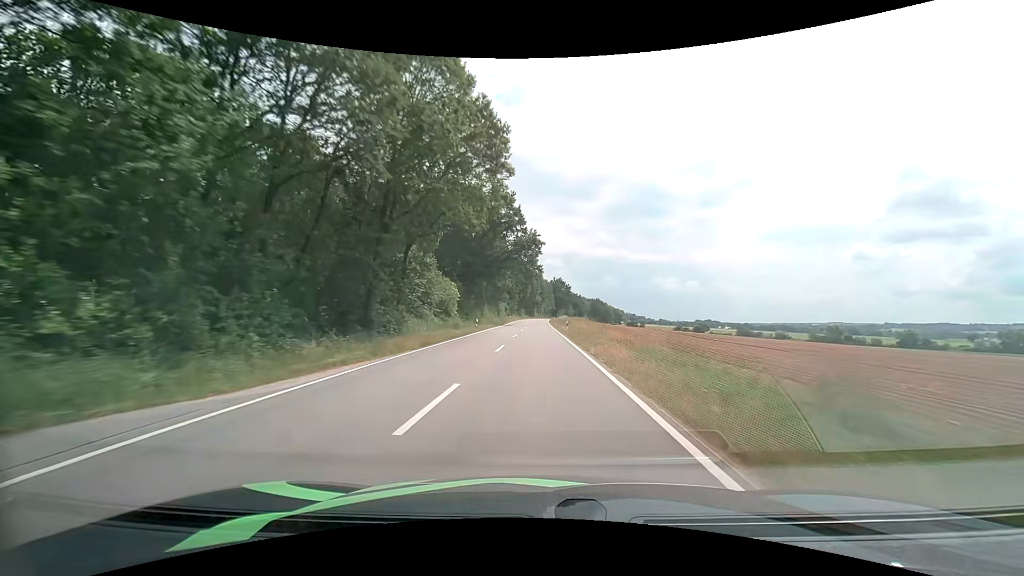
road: tertiary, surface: asphalt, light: Day
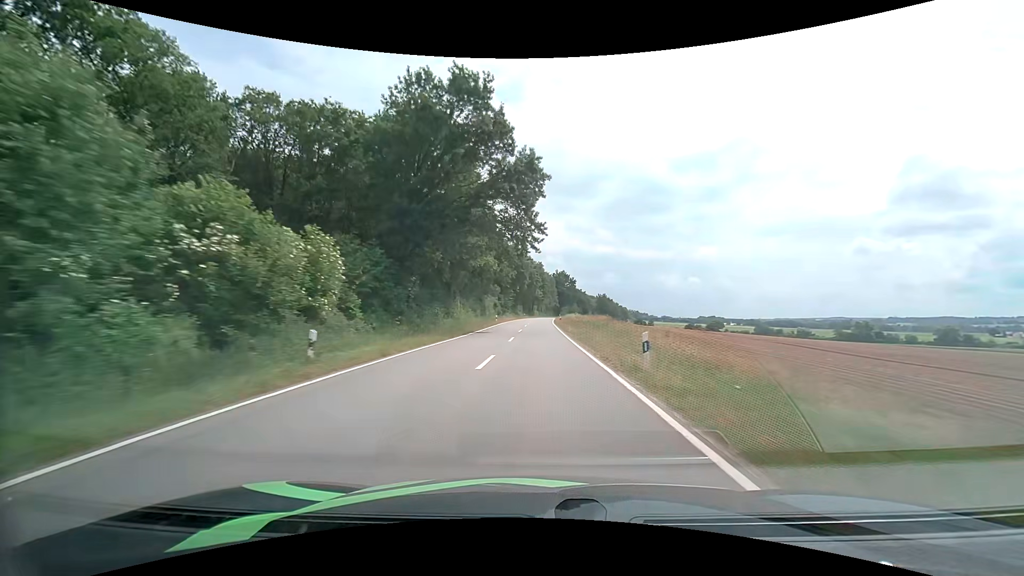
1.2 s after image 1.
(+0.1, +31.1) m; 0°
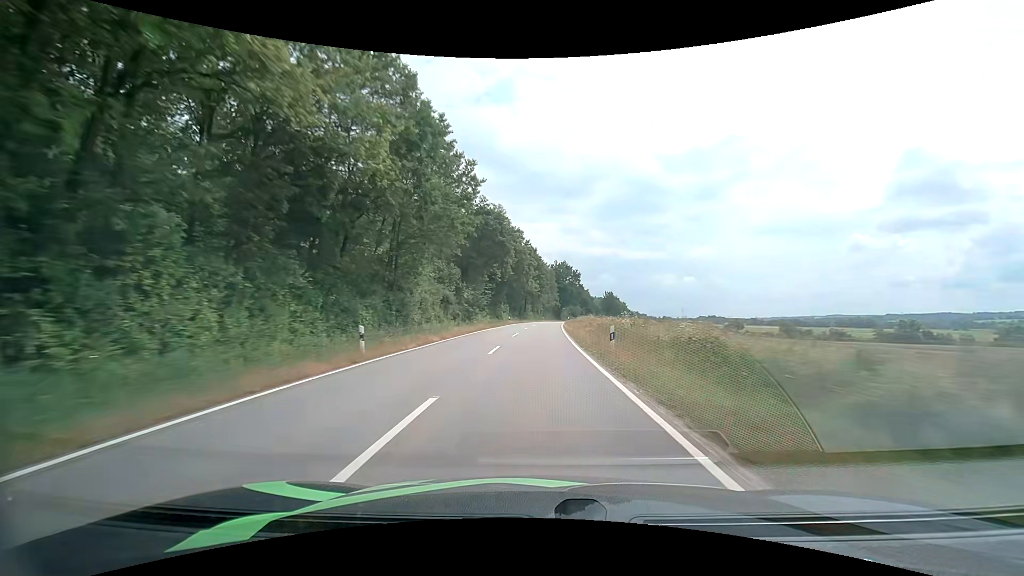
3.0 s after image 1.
(+0.1, +45.5) m; 0°
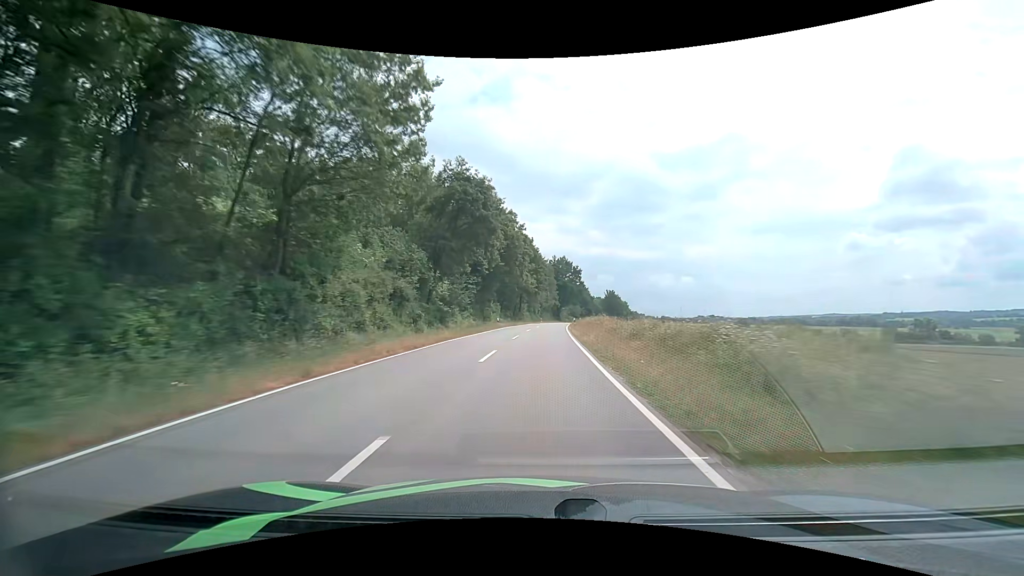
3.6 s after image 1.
(0.0, +14.8) m; 0°
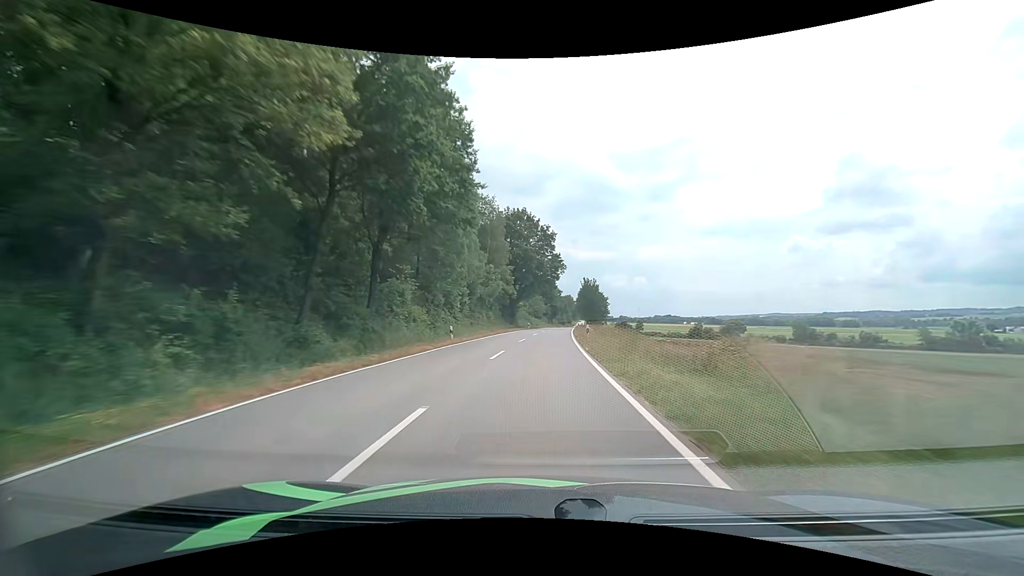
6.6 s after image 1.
(+2.9, +72.1) m; +5°
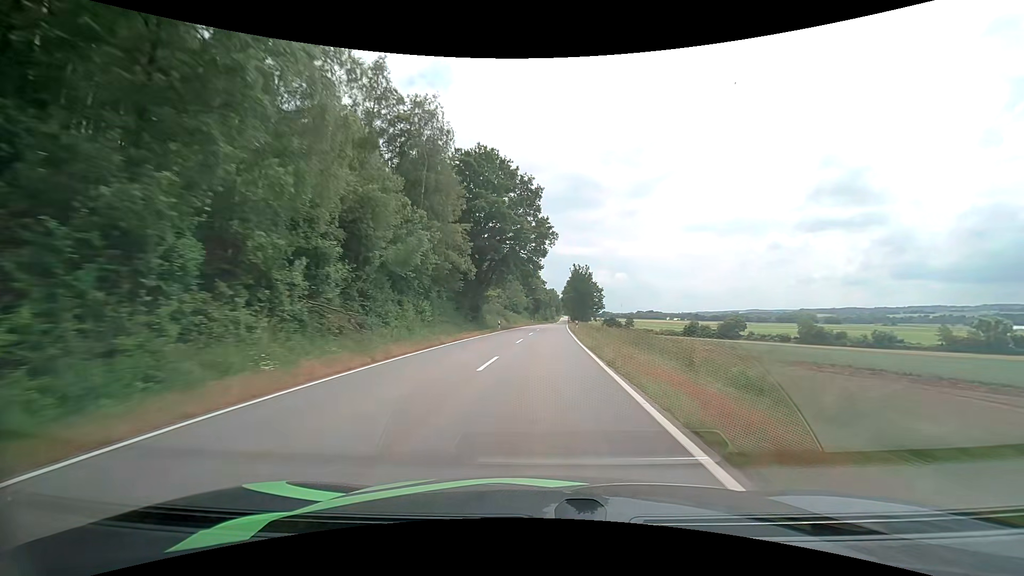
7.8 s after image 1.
(+0.5, +28.6) m; +2°
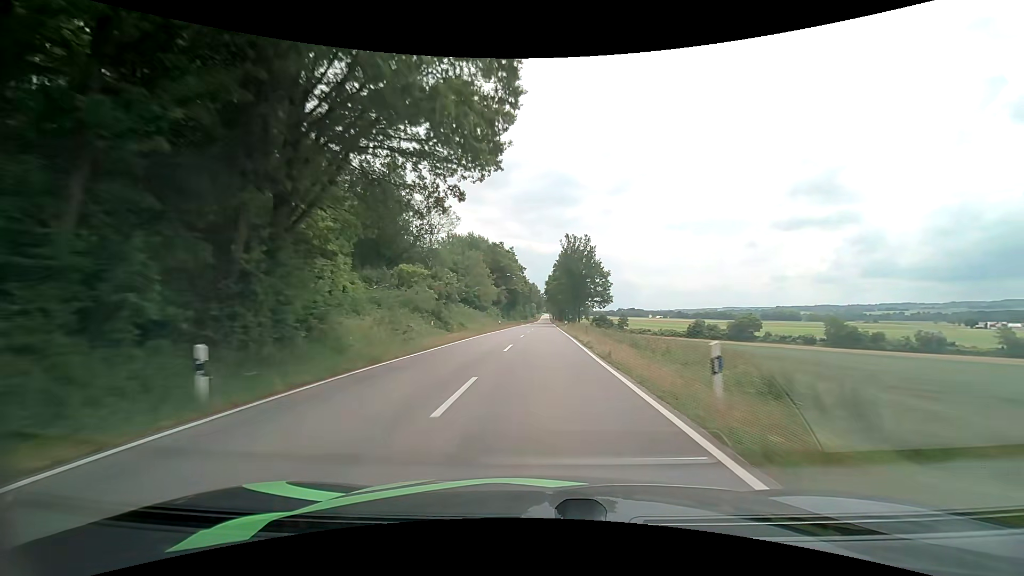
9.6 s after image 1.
(+1.0, +42.6) m; +3°
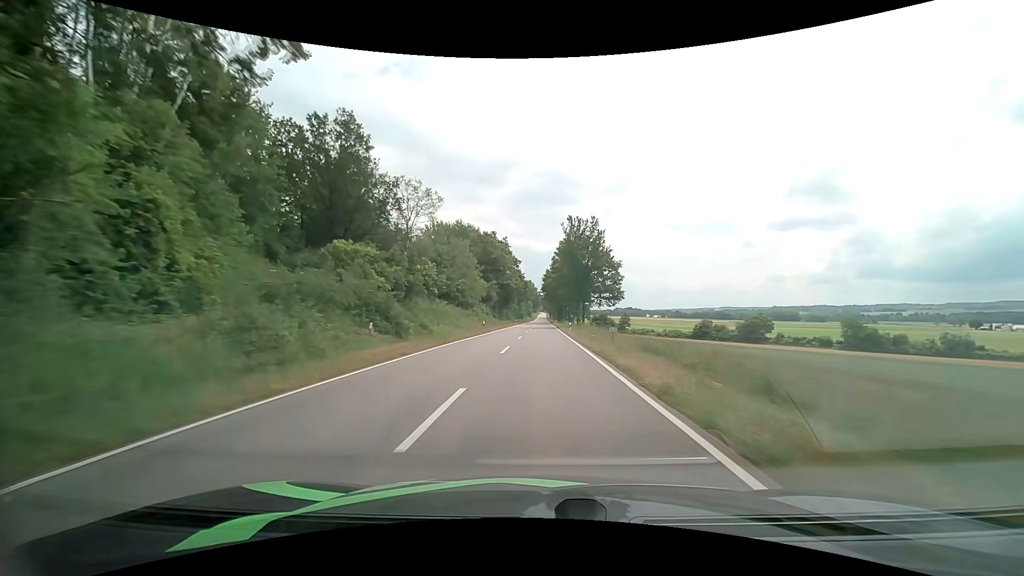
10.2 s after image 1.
(0.0, +14.0) m; +1°
(0, +10) (0, +20) (0, +30) (0, +40) (0, +50) (0, +60) (0, +70) (0, +80) (0, +90) (0, +100) m
